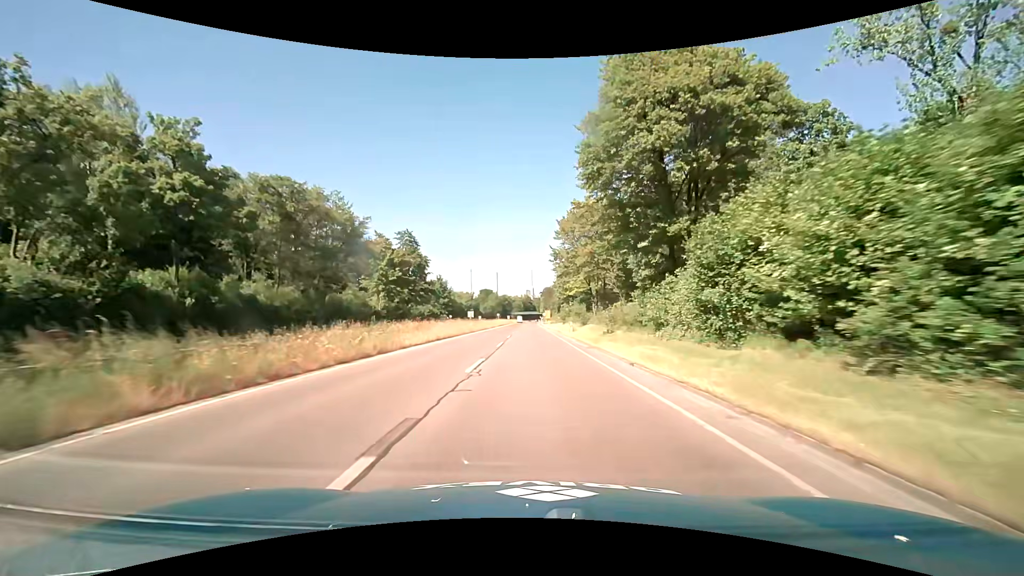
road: trunk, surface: asphalt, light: Day
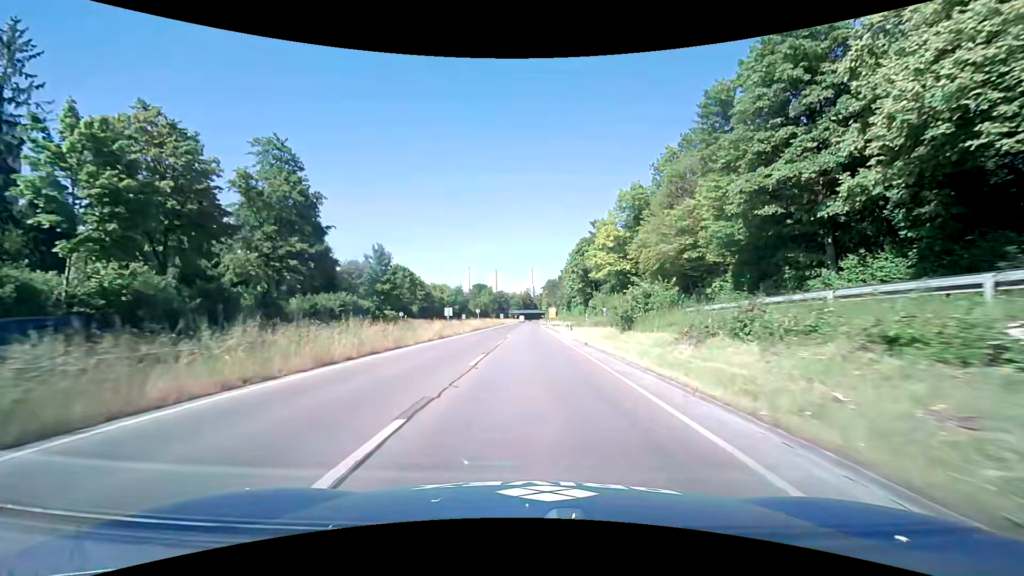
(0.0, +46.4) m; 0°
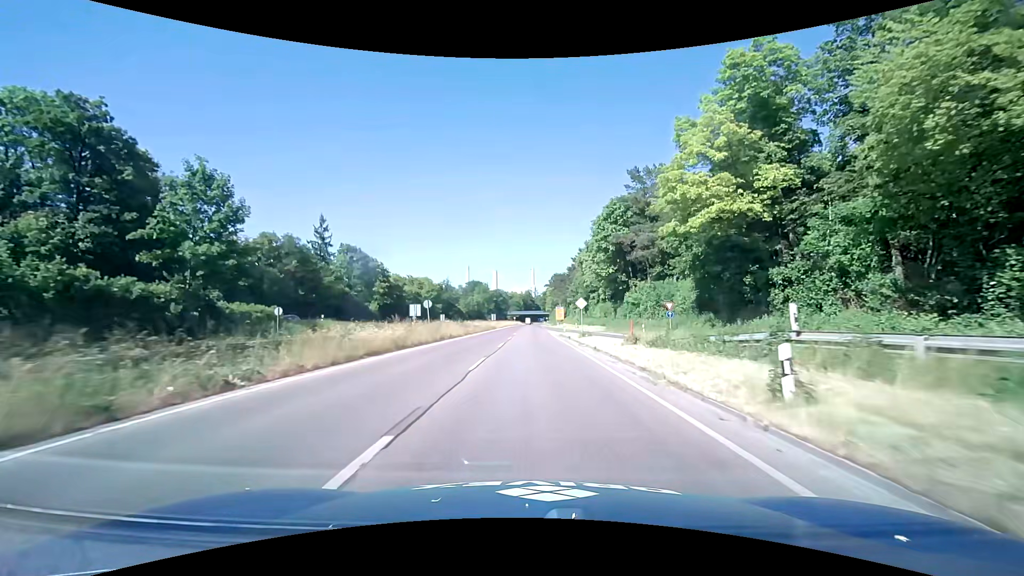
(-0.1, +37.1) m; 0°
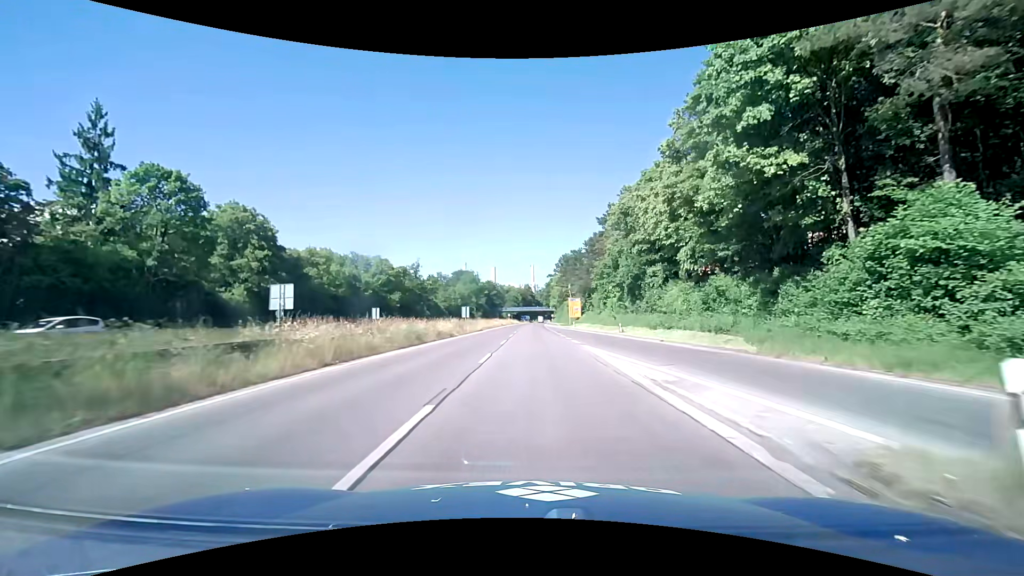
(-0.2, +46.3) m; 0°
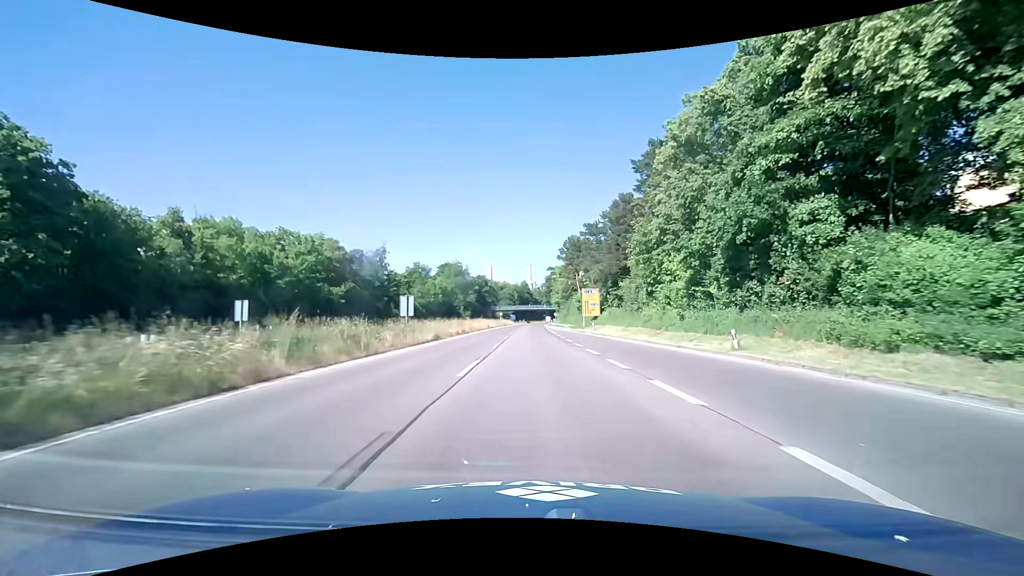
(+0.1, +27.7) m; 0°
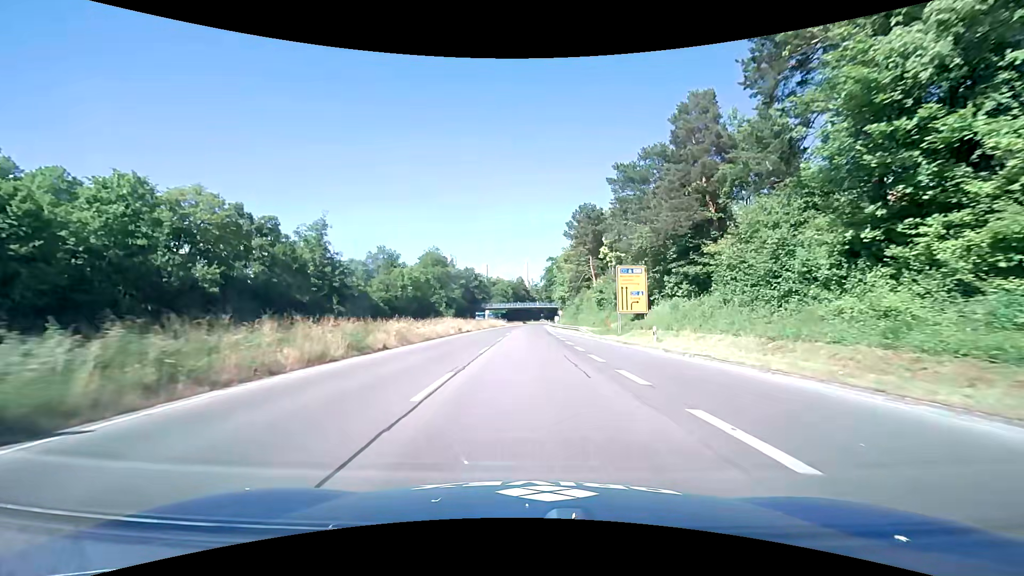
(+0.1, +27.7) m; 0°
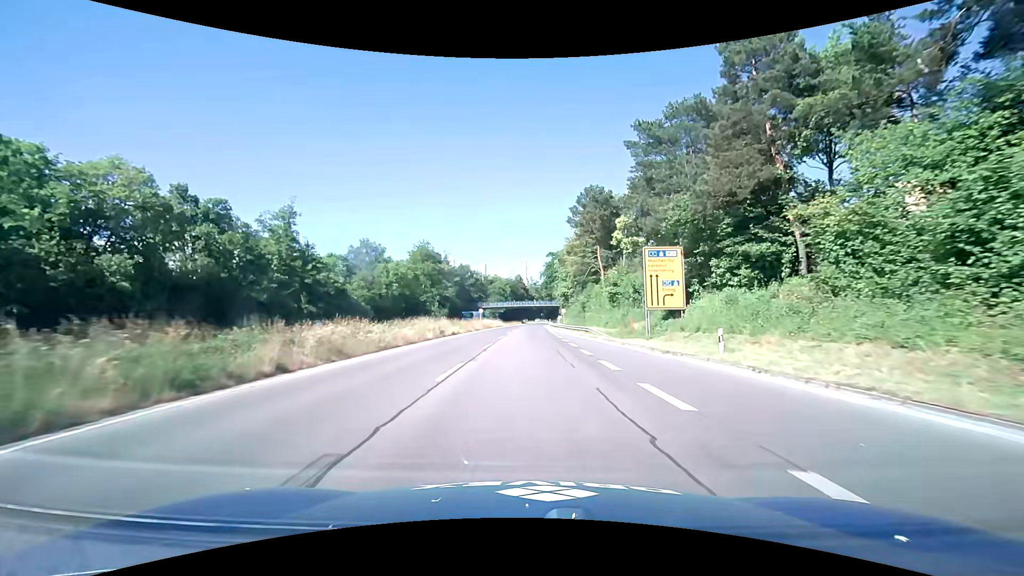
(0.0, +9.2) m; +1°
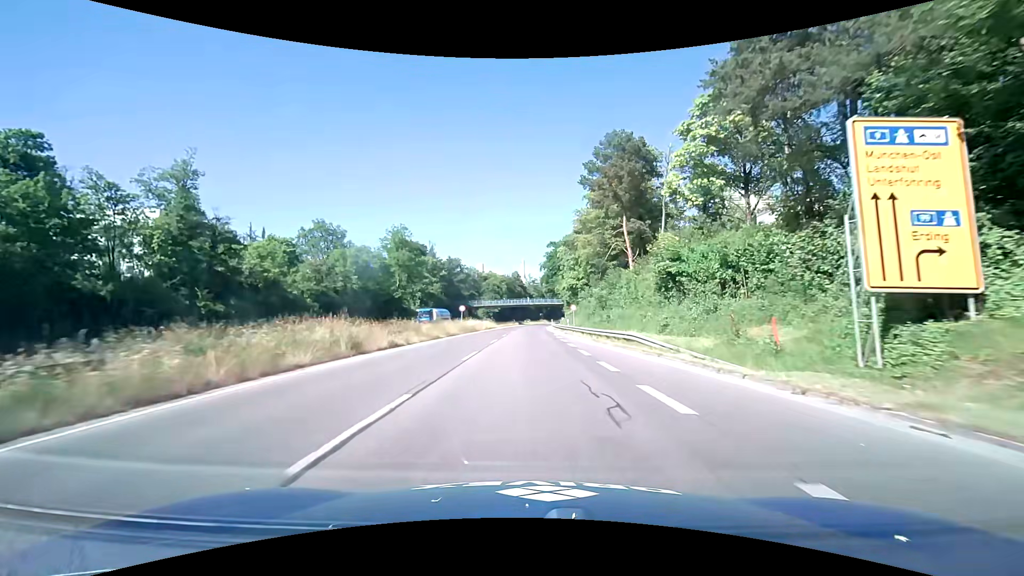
(-0.1, +18.5) m; 0°
(0, +10) (0, +20) (0, +30) (0, +40) (0, +50) (0, +60) (0, +70) (+1, +80) (+1, +90) (+1, +100) m
